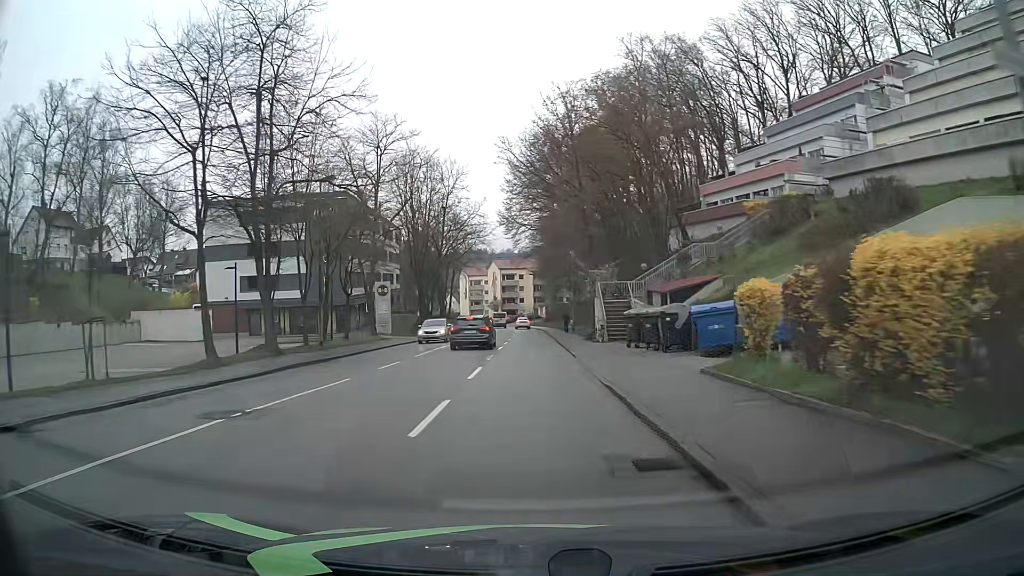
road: tertiary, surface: asphalt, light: Day
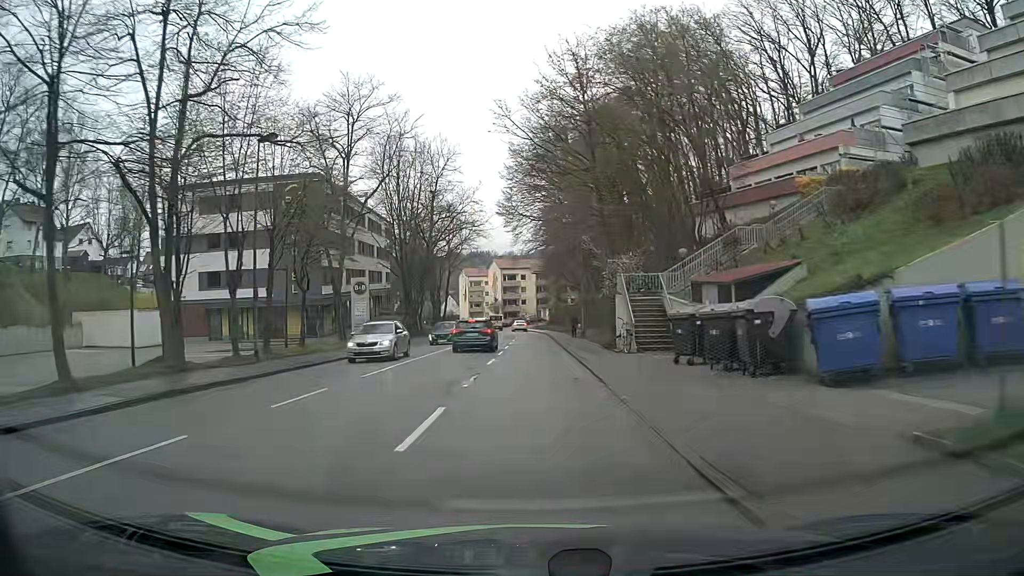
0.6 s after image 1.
(0.0, +8.1) m; 0°
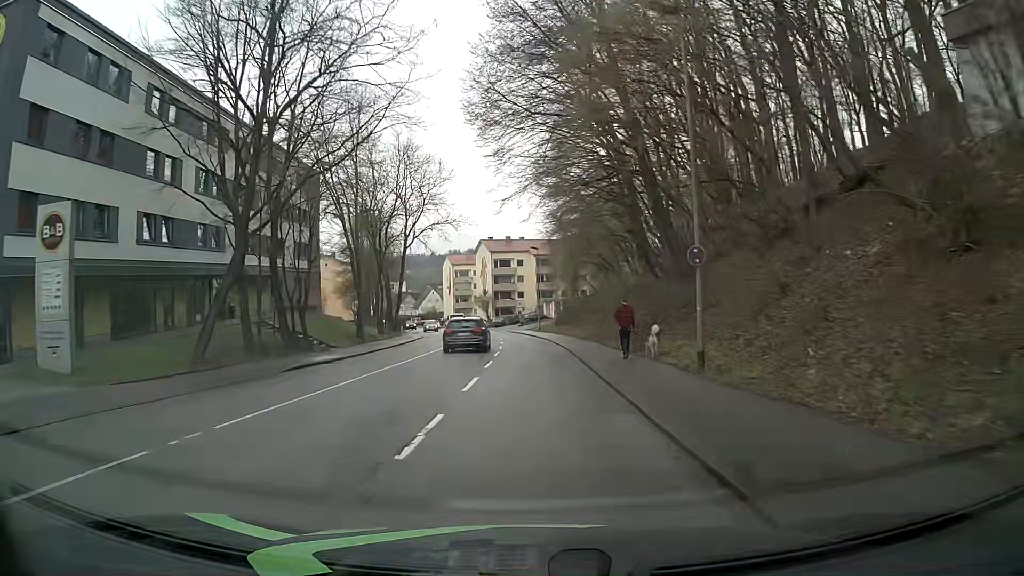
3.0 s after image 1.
(+0.1, +32.3) m; +1°
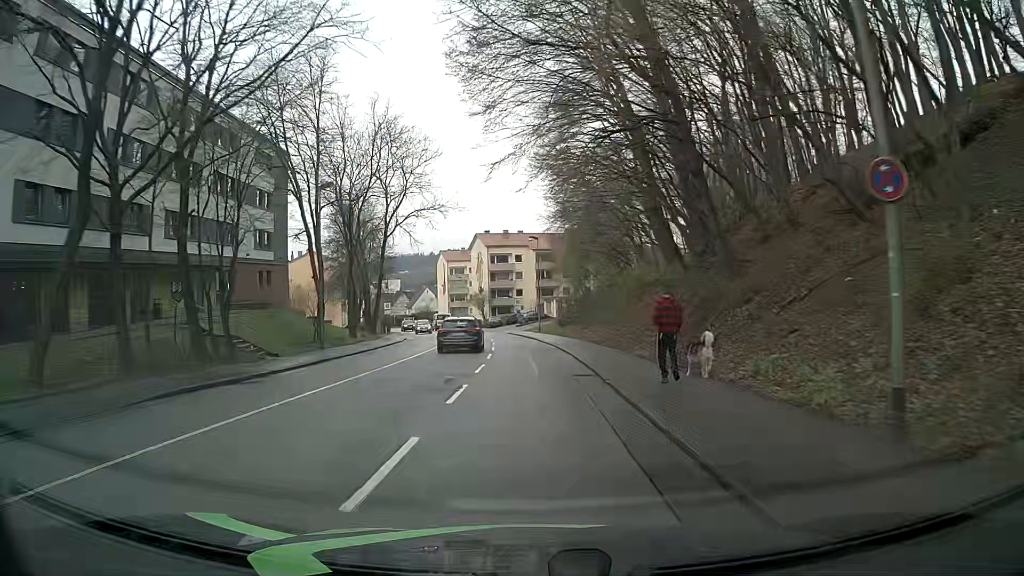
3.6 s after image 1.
(0.0, +8.1) m; 0°
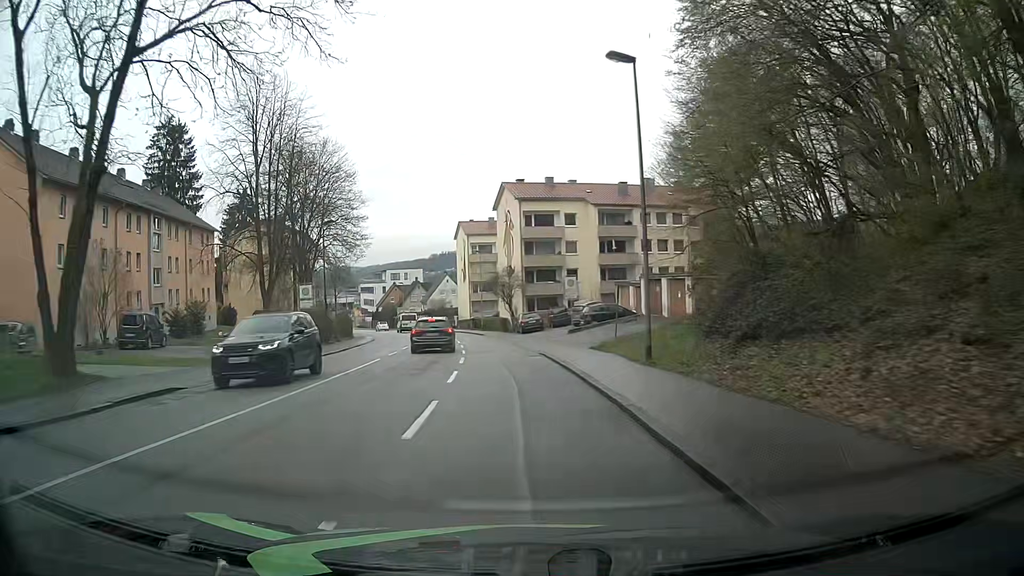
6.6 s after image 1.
(-1.5, +40.1) m; -4°
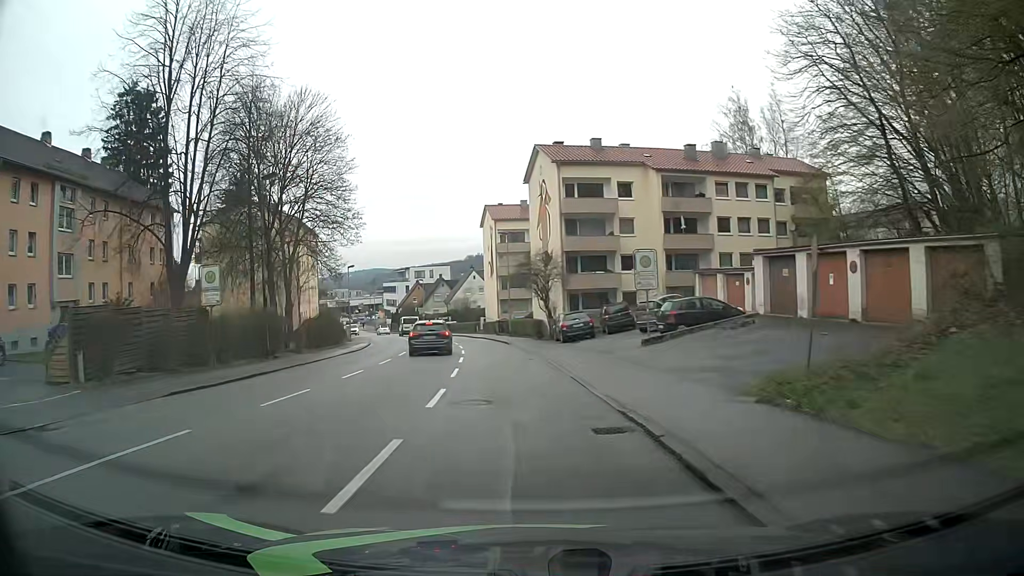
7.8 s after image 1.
(-0.5, +15.8) m; -3°
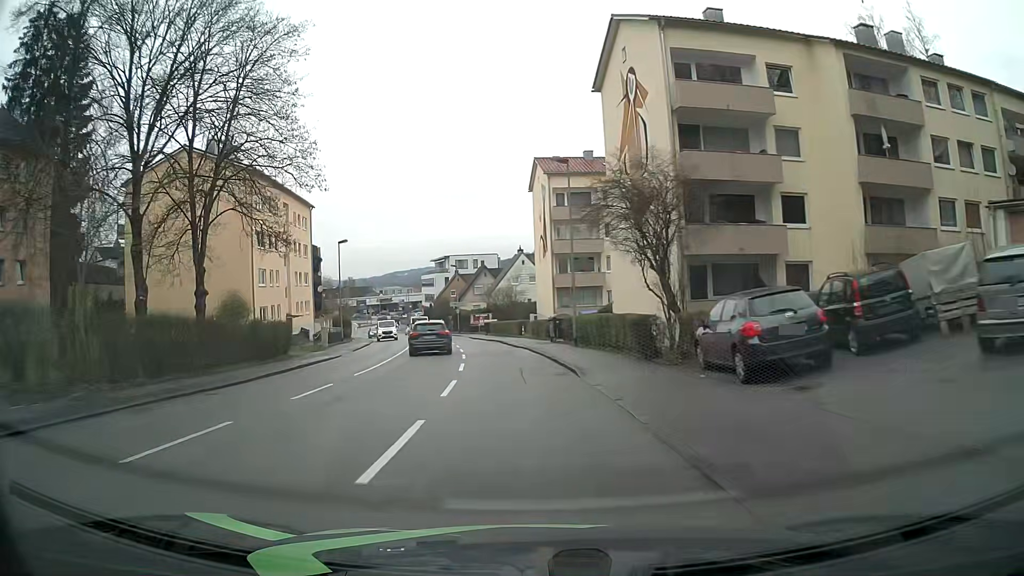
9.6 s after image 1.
(-1.4, +23.4) m; -6°
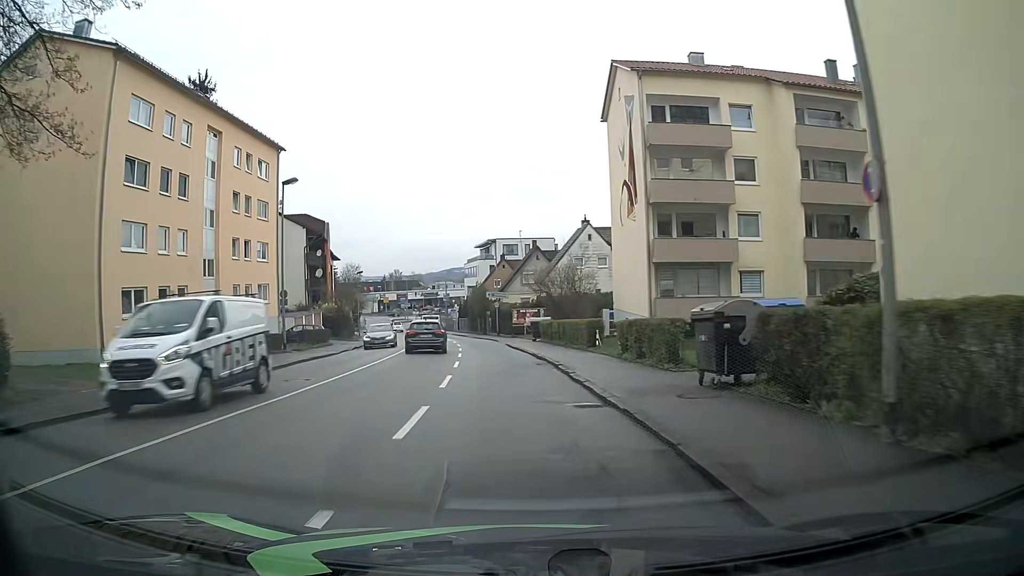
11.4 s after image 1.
(-1.0, +22.9) m; -5°
(0, +10) (-1, +20) (-1, +30) (-3, +40) (-4, +50) (-6, +60) (-8, +69) (-10, +79) (-13, +89) (-15, +98) m
